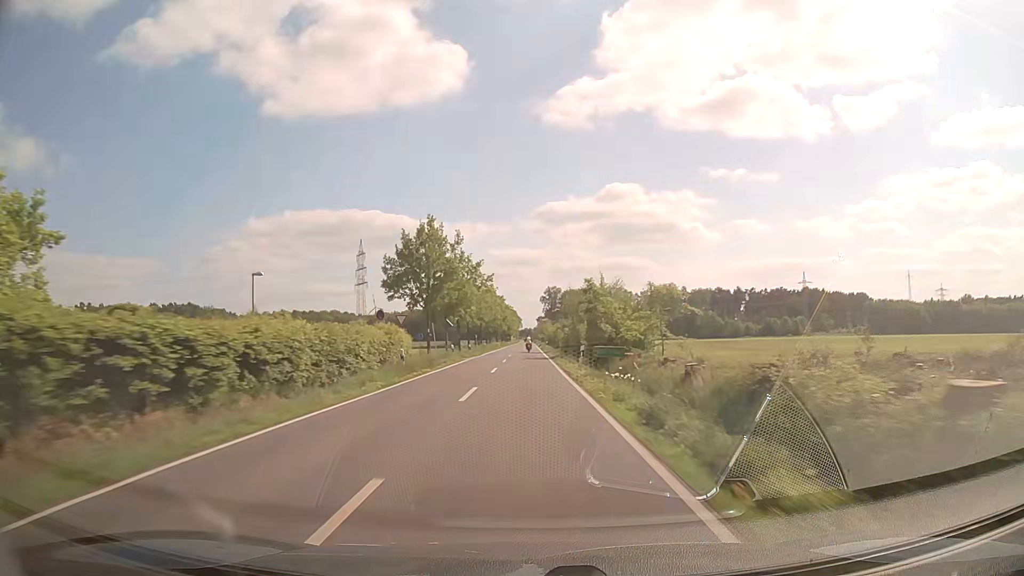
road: secondary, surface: asphalt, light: Day
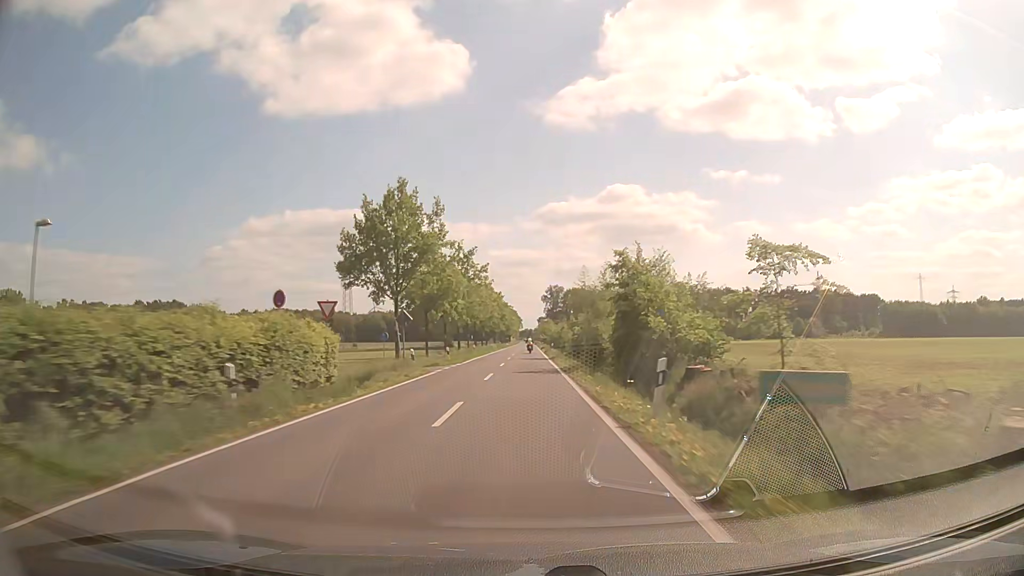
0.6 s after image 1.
(0.0, +16.1) m; 0°
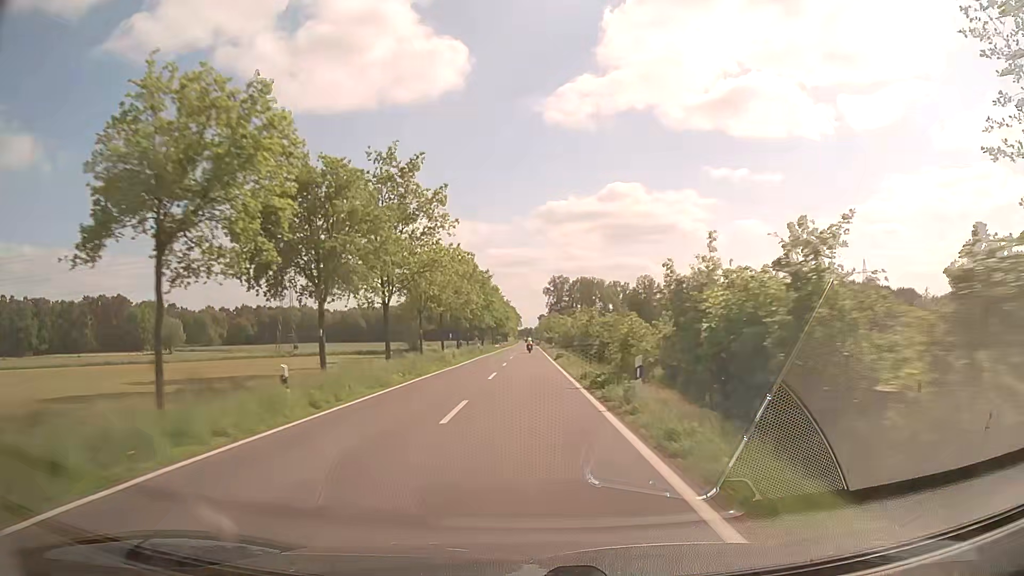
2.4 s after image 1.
(0.0, +47.9) m; 0°
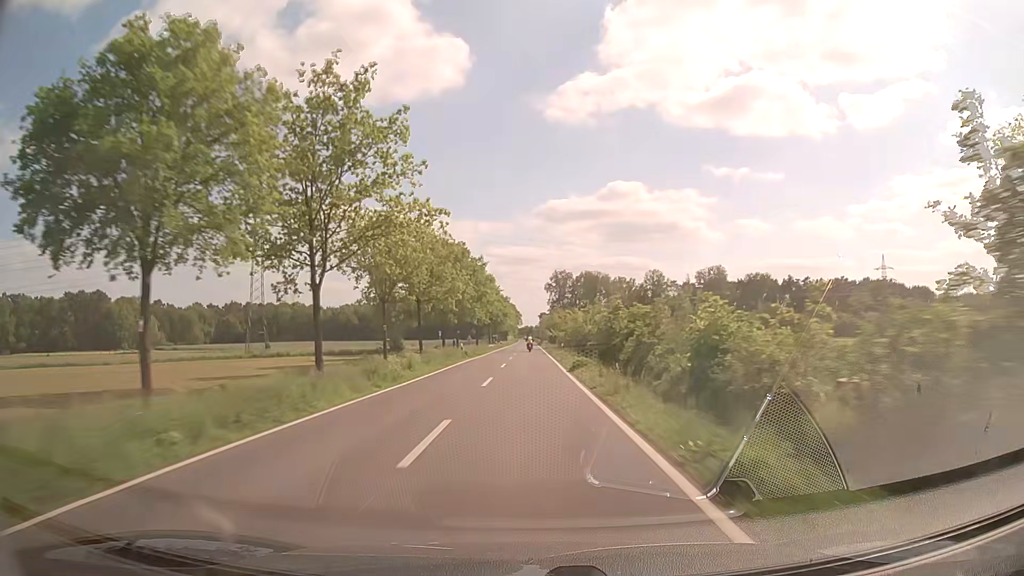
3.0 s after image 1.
(0.0, +15.8) m; 0°
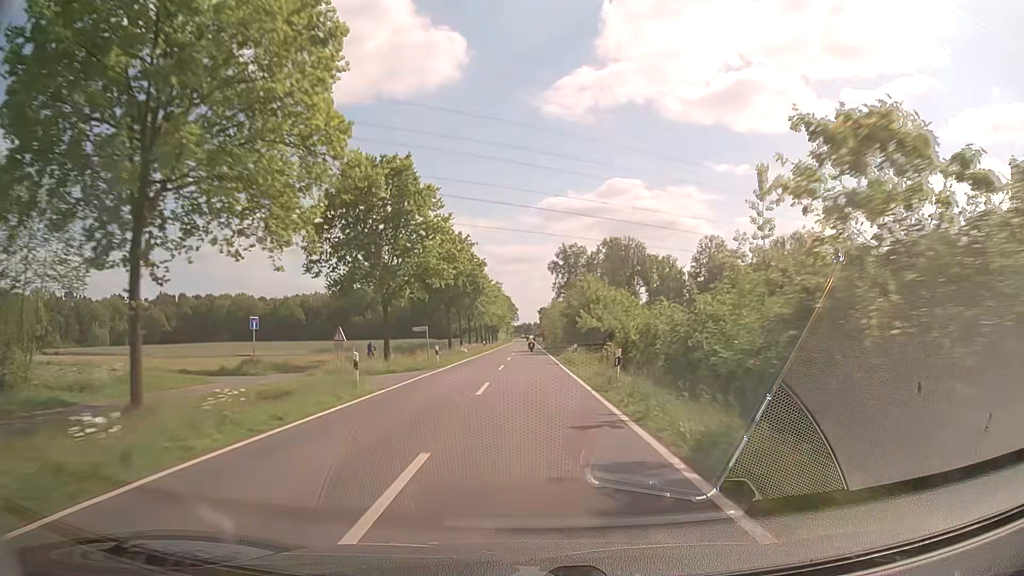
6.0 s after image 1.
(0.0, +75.4) m; 0°
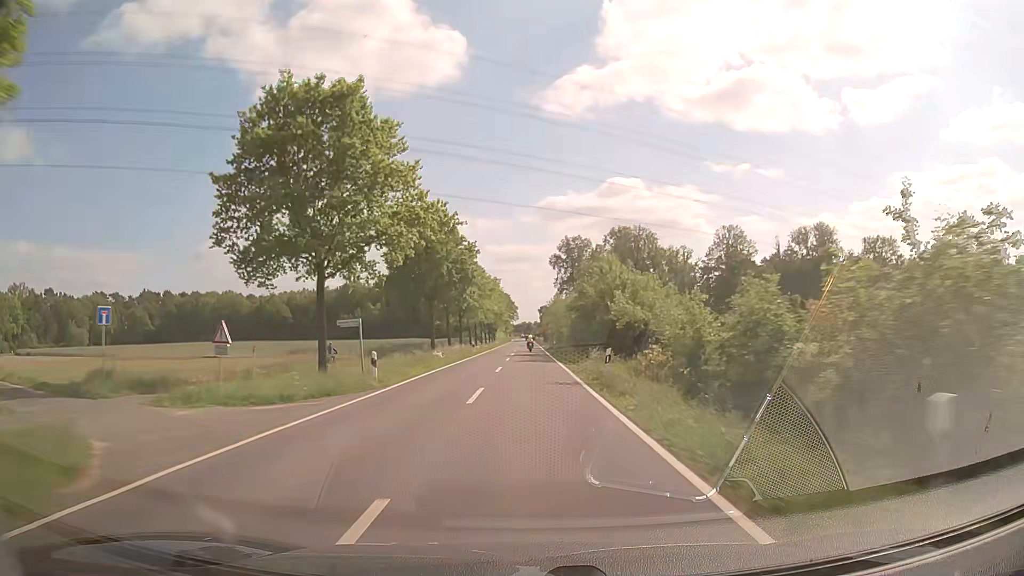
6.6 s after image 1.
(0.0, +14.3) m; 0°
(0, +10) (0, +20) (0, +30) (0, +40) (0, +50) (0, +60) (0, +70) (0, +80) (0, +90) (0, +100) m
